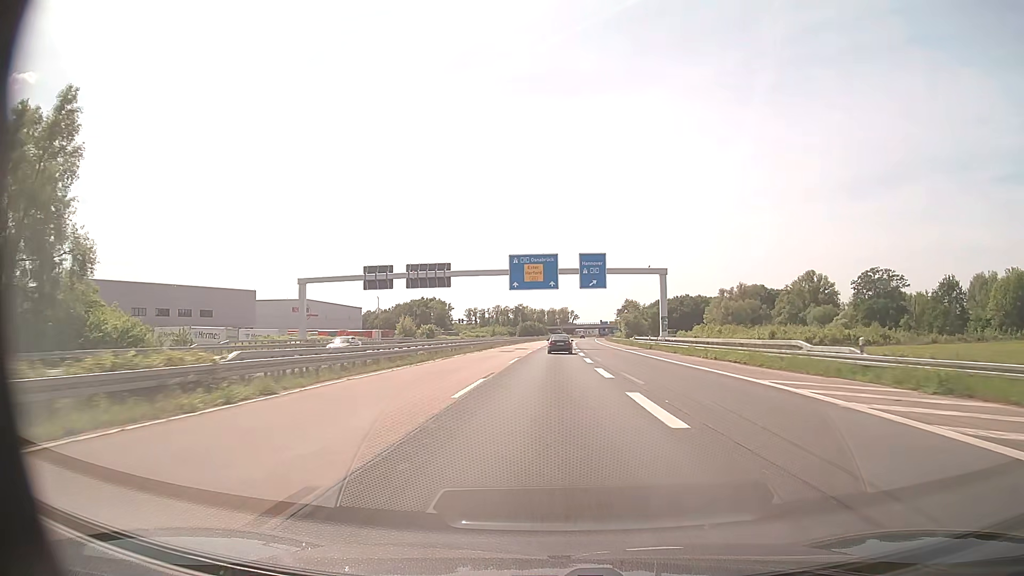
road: trunk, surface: asphalt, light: Day
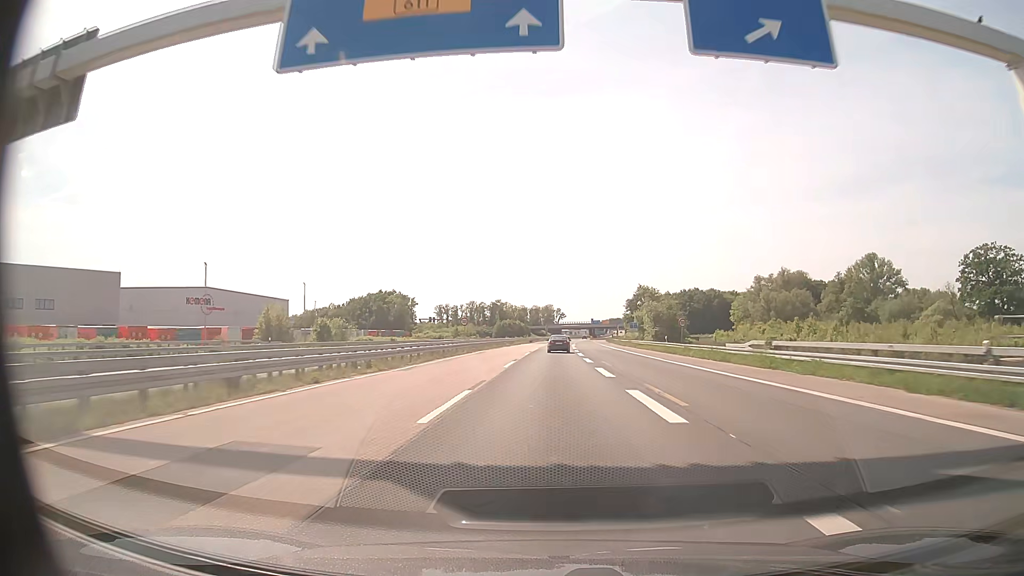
(+0.6, +59.9) m; +1°
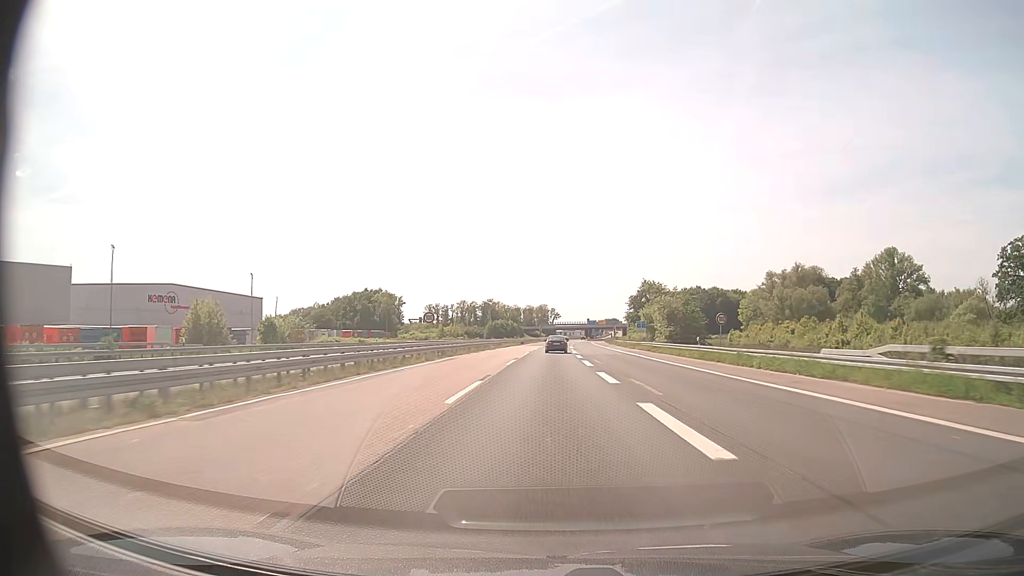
(+0.1, +15.1) m; +1°
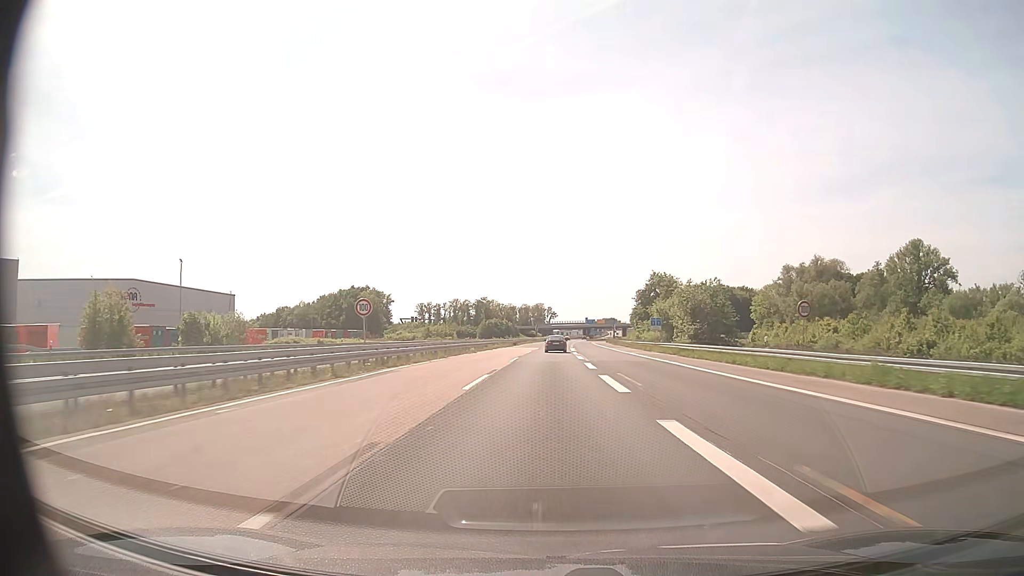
(0.0, +15.2) m; 0°
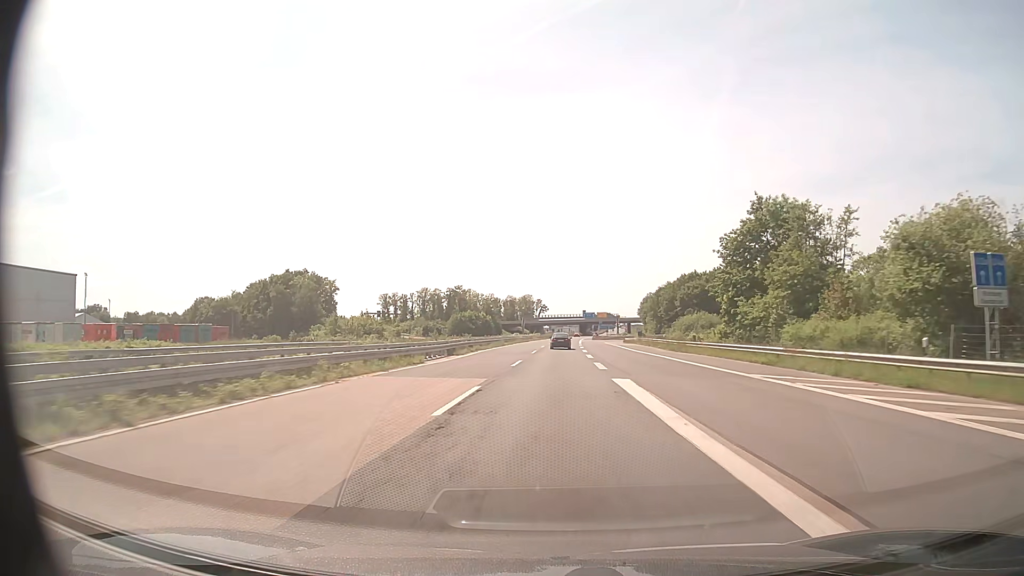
(+0.3, +61.6) m; +1°
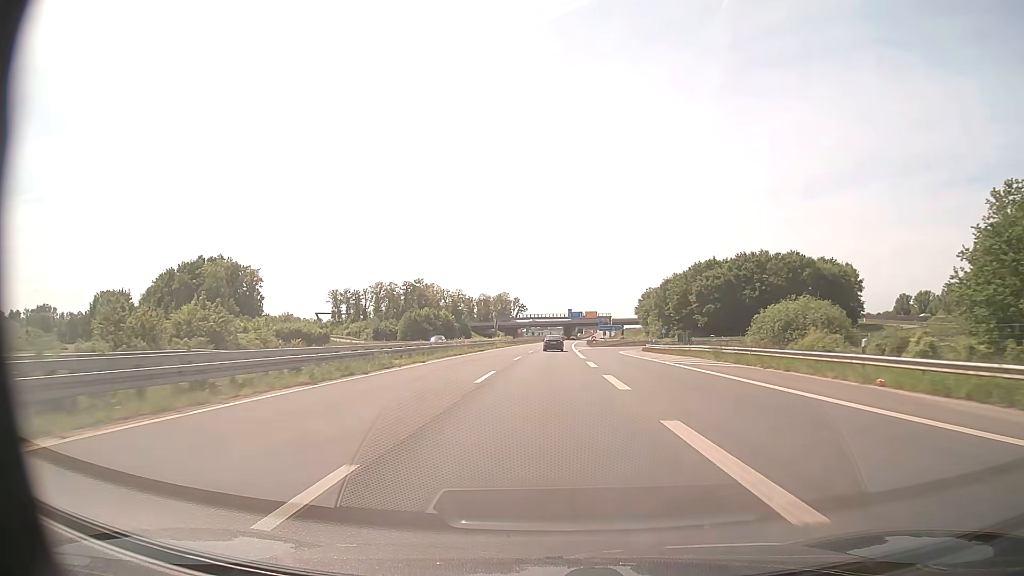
(+0.7, +46.8) m; +1°
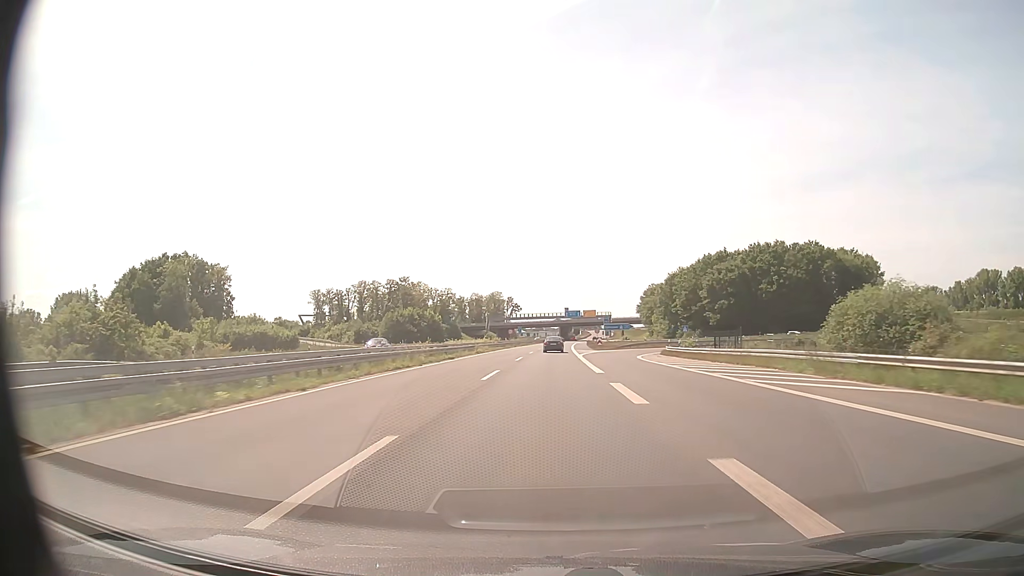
(+0.1, +15.7) m; 0°
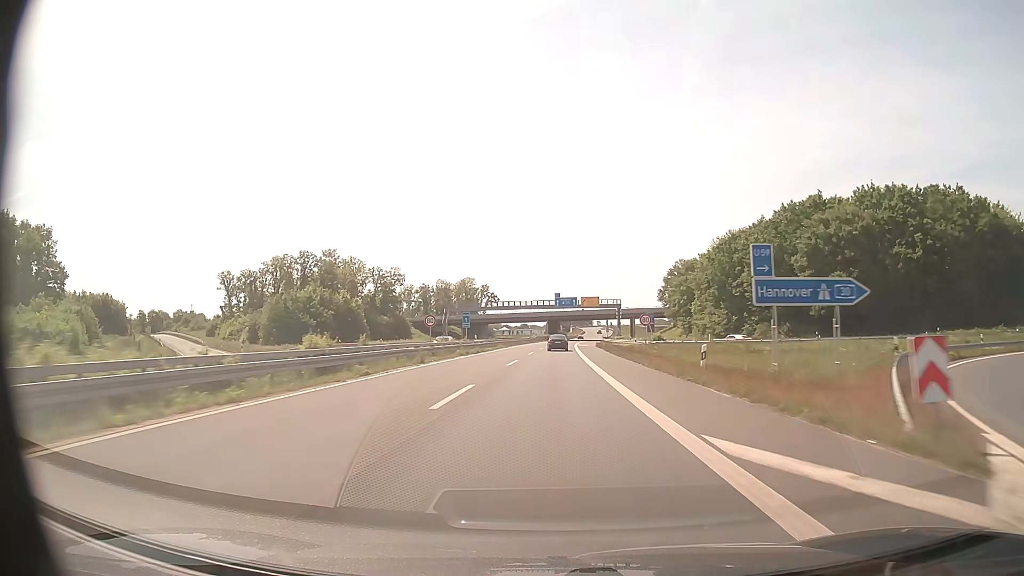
(+0.6, +62.6) m; +1°
(0, +10) (0, +20) (0, +30) (0, +40) (+1, +50) (+1, +60) (+1, +70) (+2, +80) (+2, +90) (+3, +100) m
